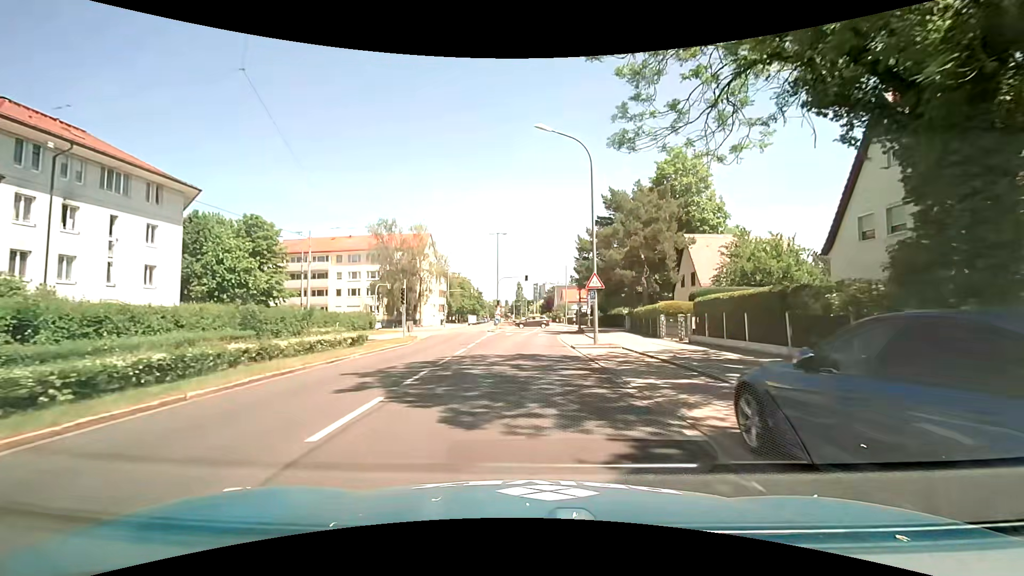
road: tertiary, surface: asphalt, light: Day
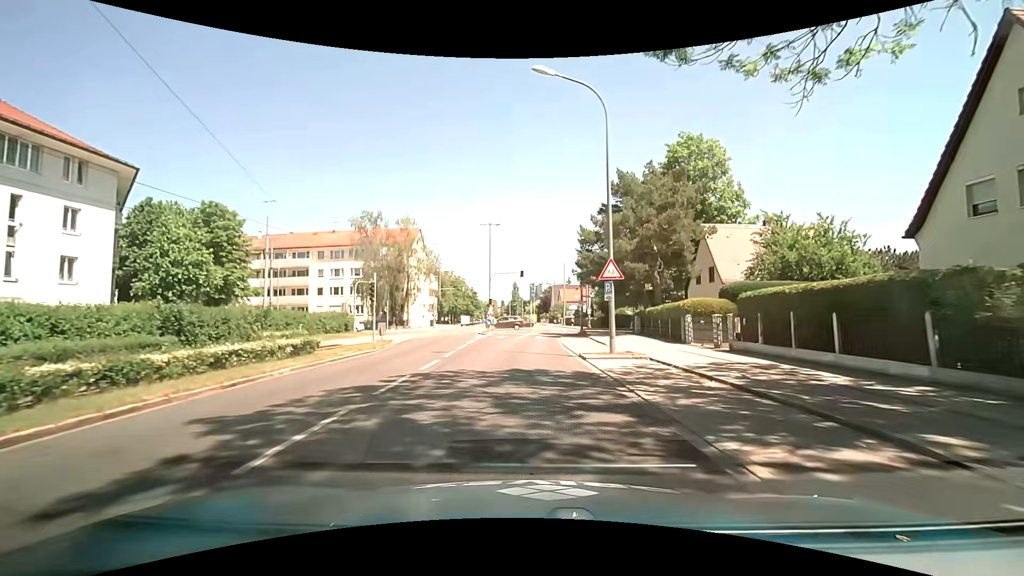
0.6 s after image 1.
(0.0, +5.6) m; 0°
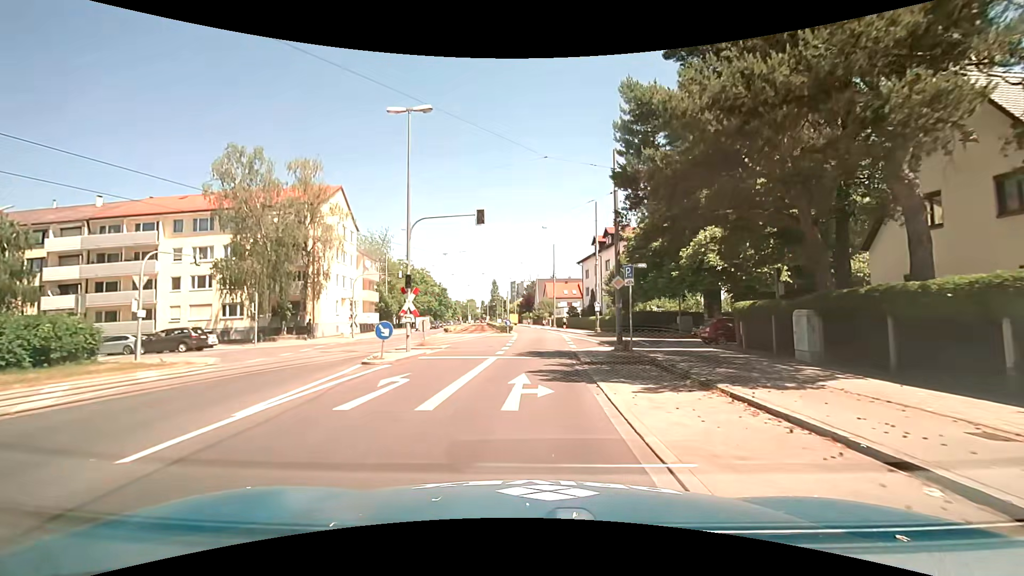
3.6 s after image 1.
(+0.7, +26.4) m; +3°
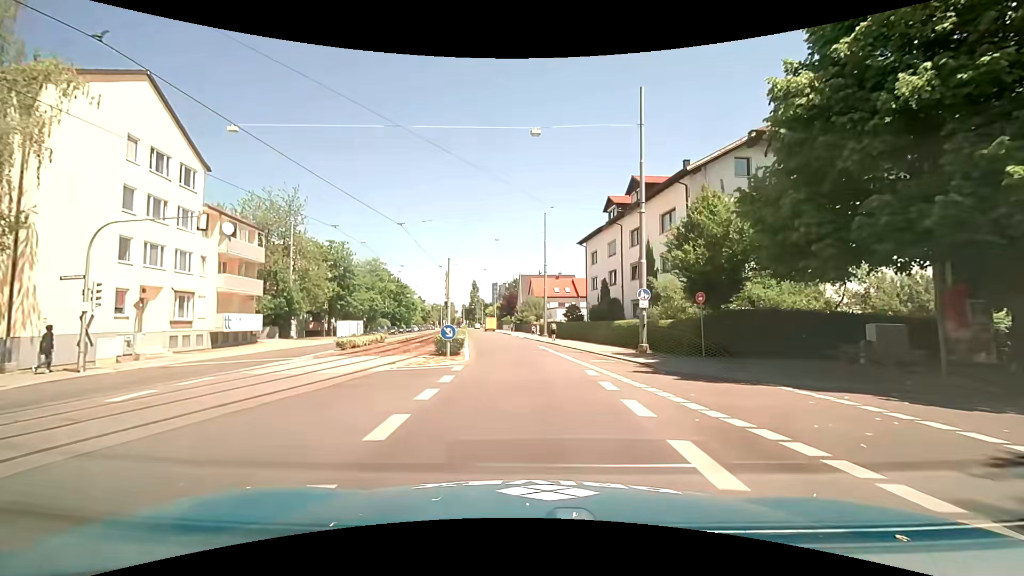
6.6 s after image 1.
(+0.4, +25.6) m; +2°
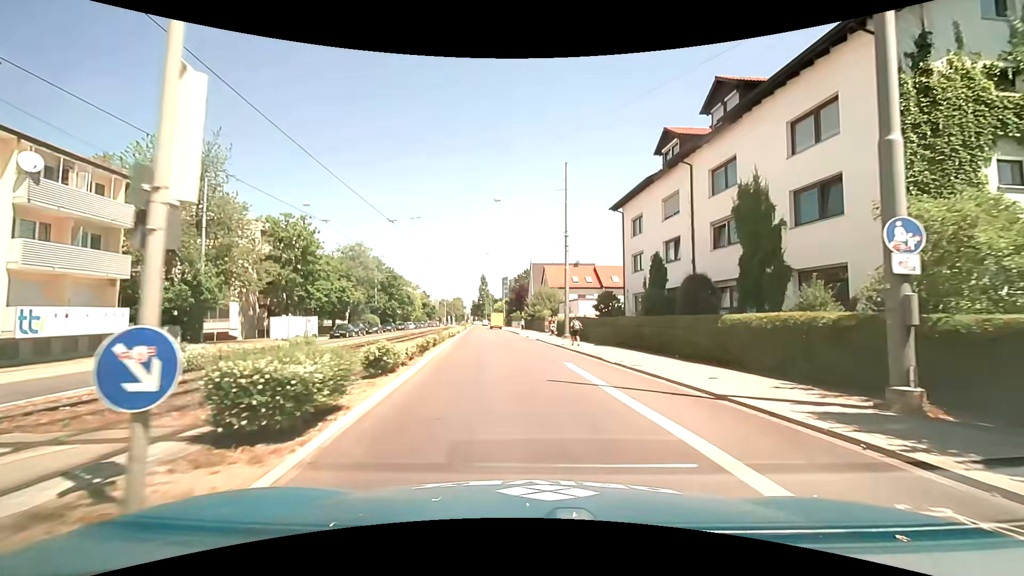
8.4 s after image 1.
(-0.3, +15.6) m; -2°
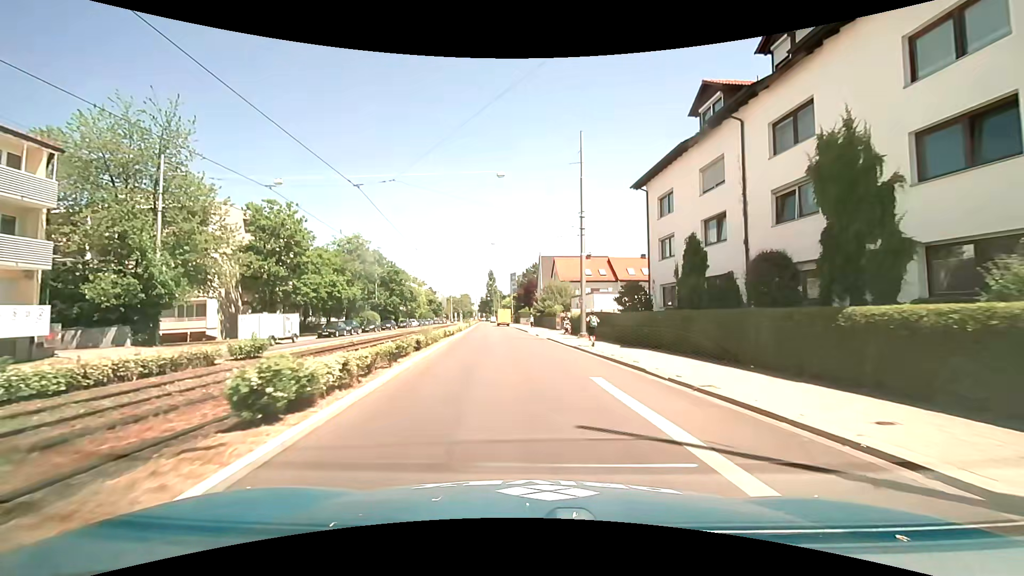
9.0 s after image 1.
(0.0, +5.3) m; -1°
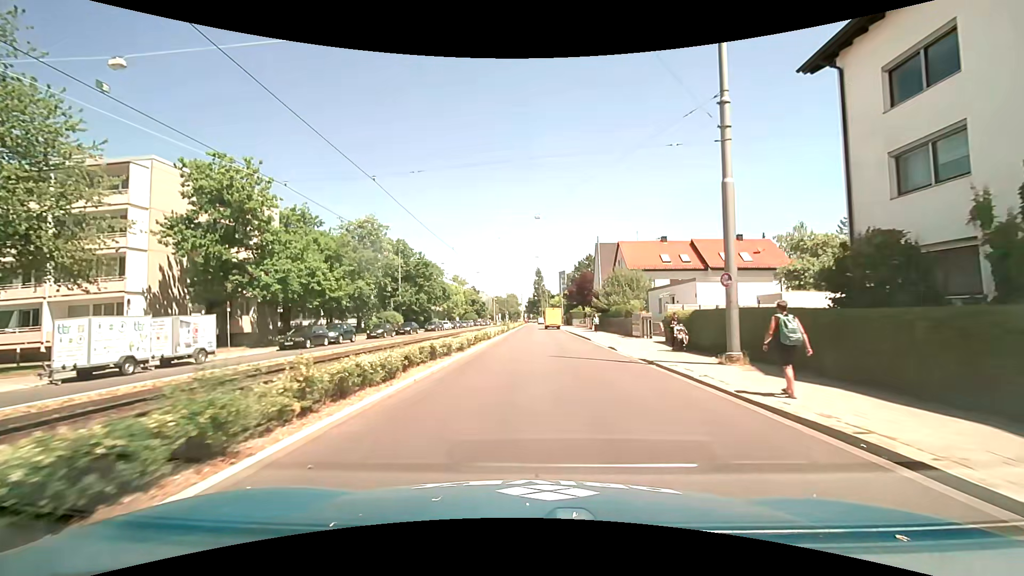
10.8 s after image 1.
(-0.7, +16.2) m; -5°
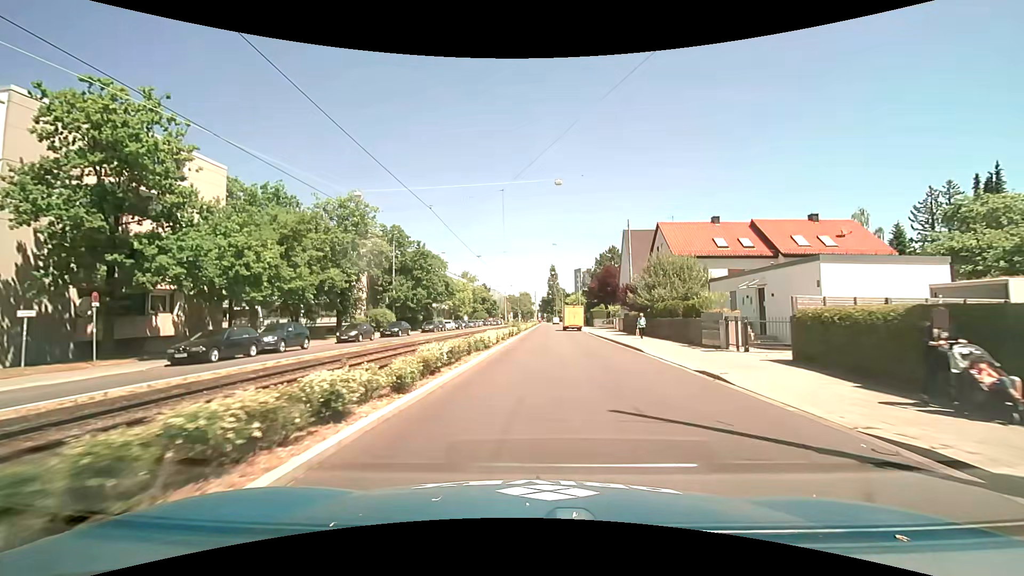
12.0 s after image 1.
(-0.3, +11.0) m; -2°
